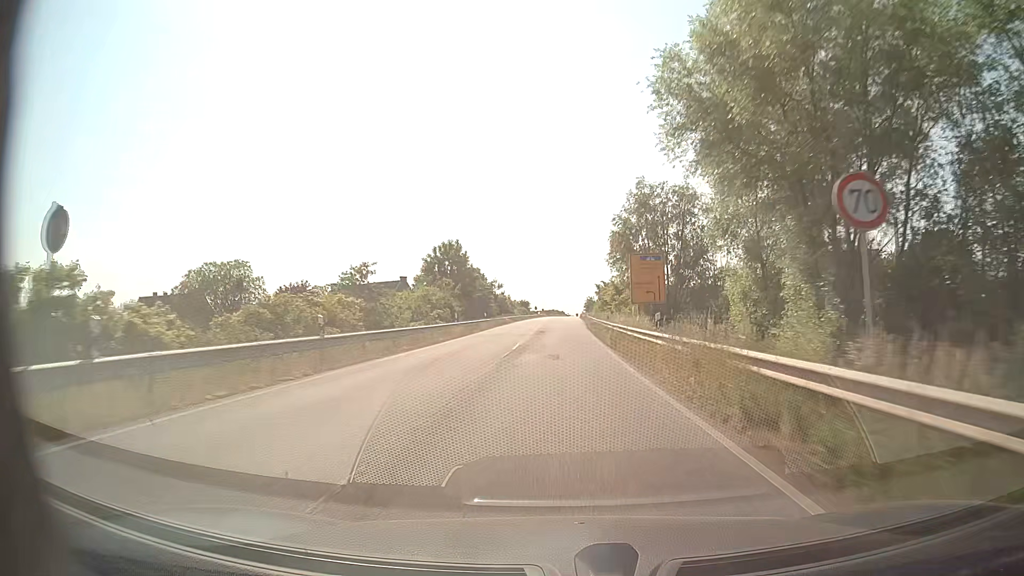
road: secondary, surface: asphalt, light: Day
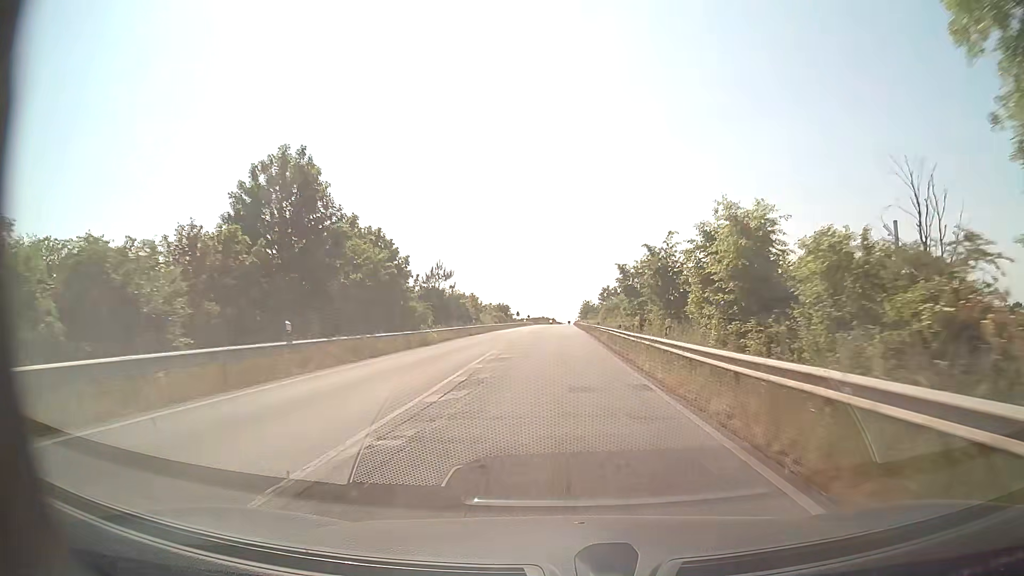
(+0.3, +44.0) m; +1°
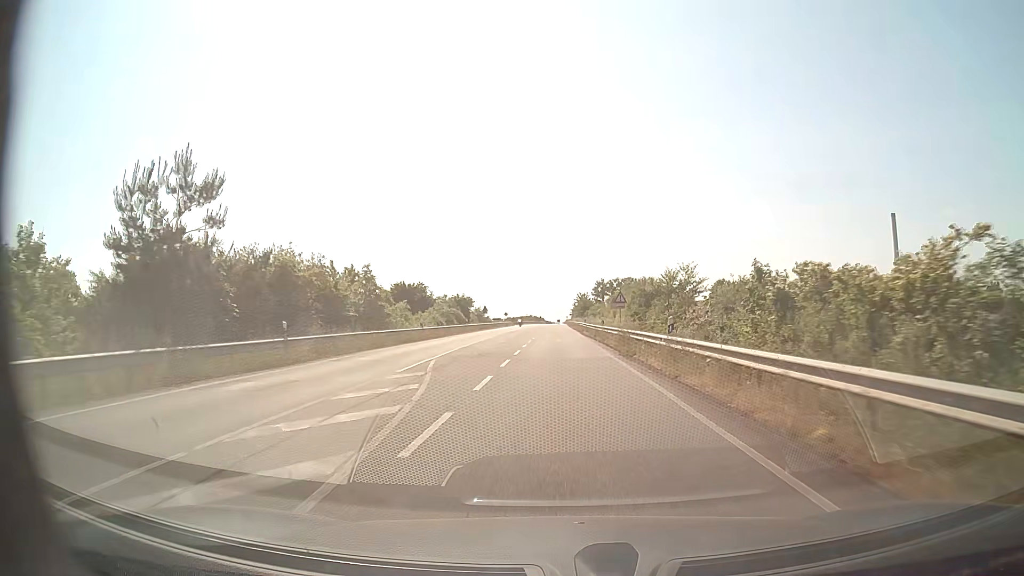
(+0.4, +44.6) m; +1°
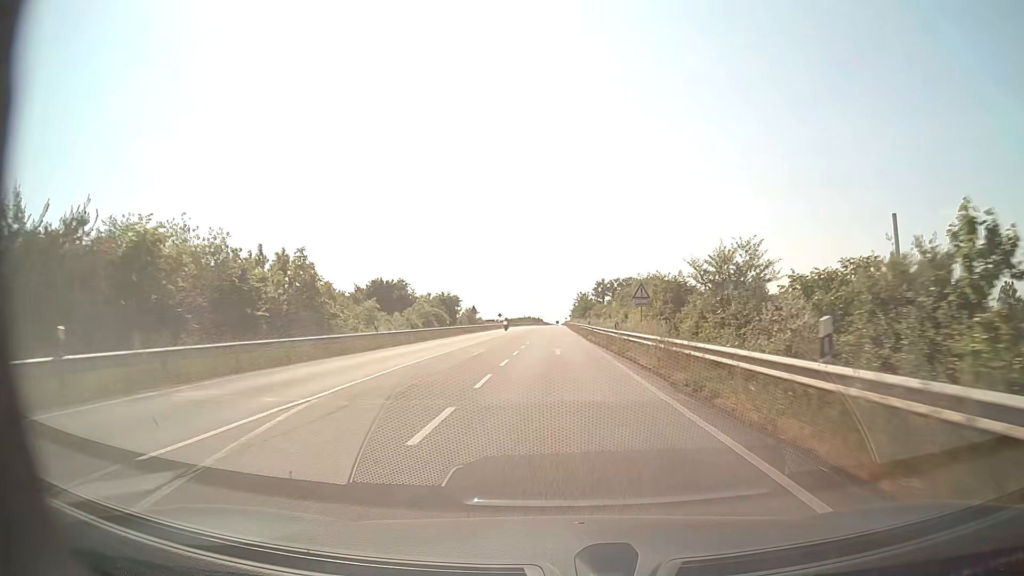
(0.0, +11.3) m; 0°
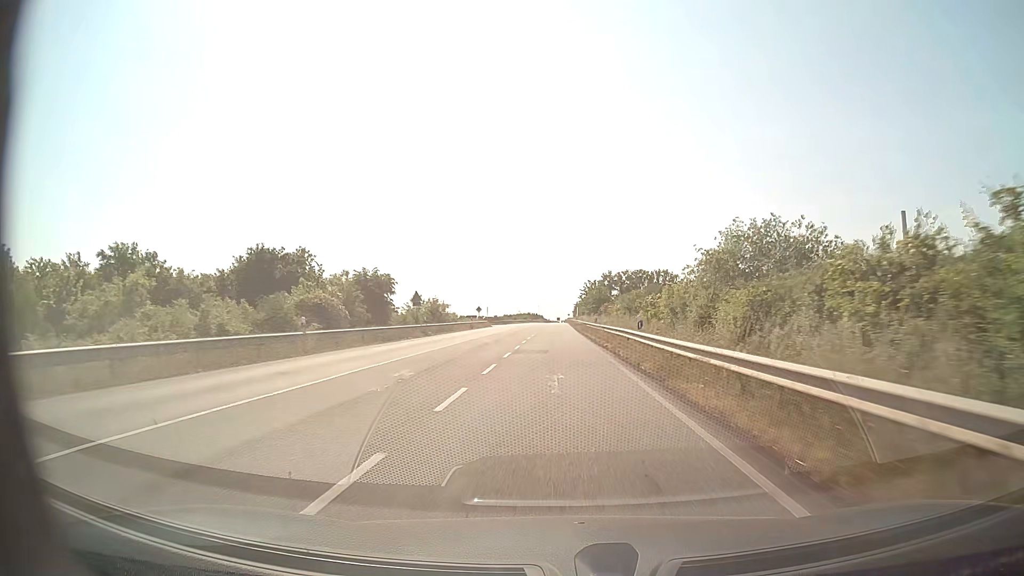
(-0.1, +34.0) m; 0°
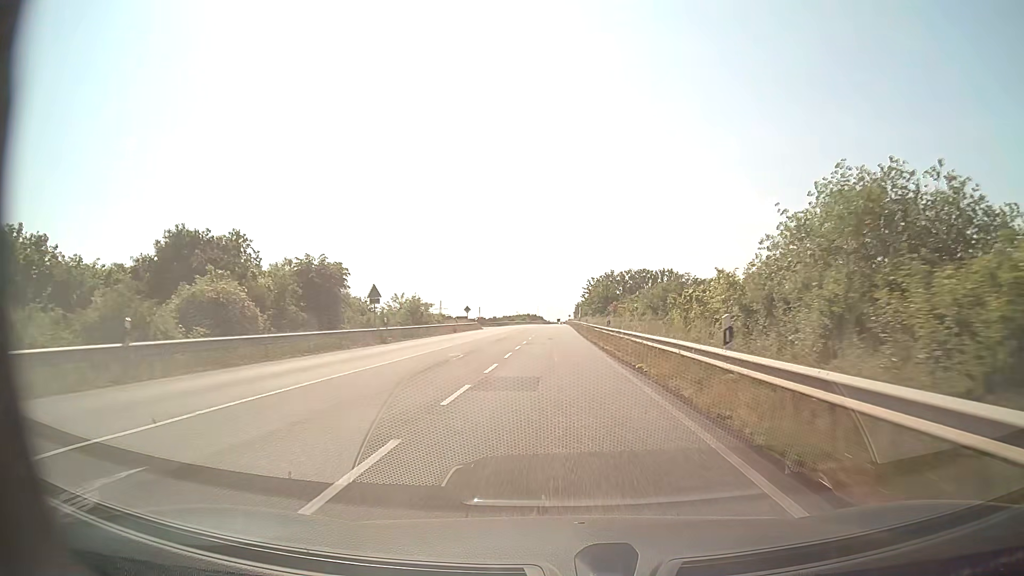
(0.0, +11.4) m; 0°
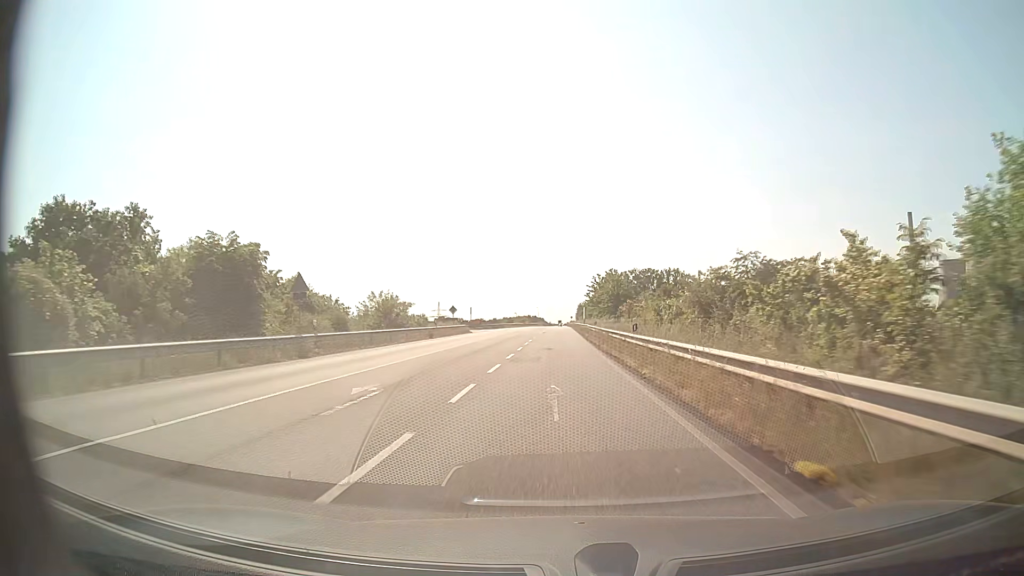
(0.0, +11.5) m; 0°
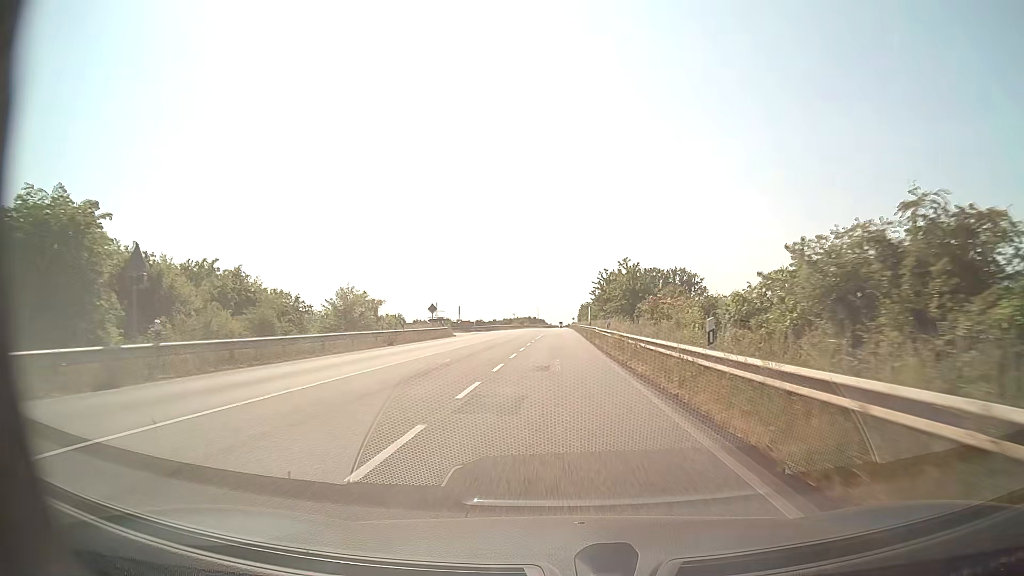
(0.0, +11.3) m; 0°
(0, +10) (0, +20) (0, +30) (0, +40) (0, +50) (0, +60) (0, +70) (0, +80) (0, +90) (0, +100) m
